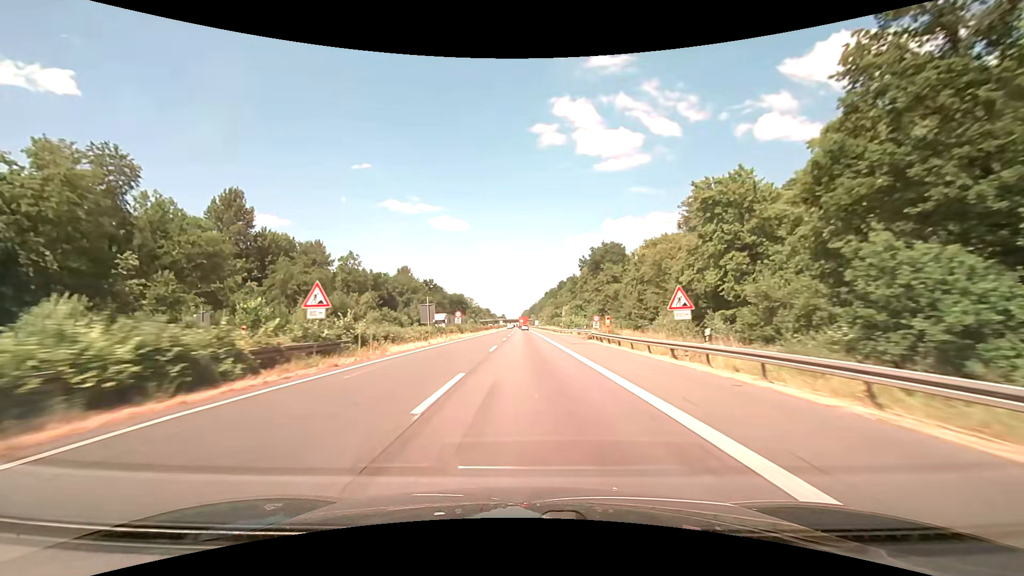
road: motorway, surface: asphalt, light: Day
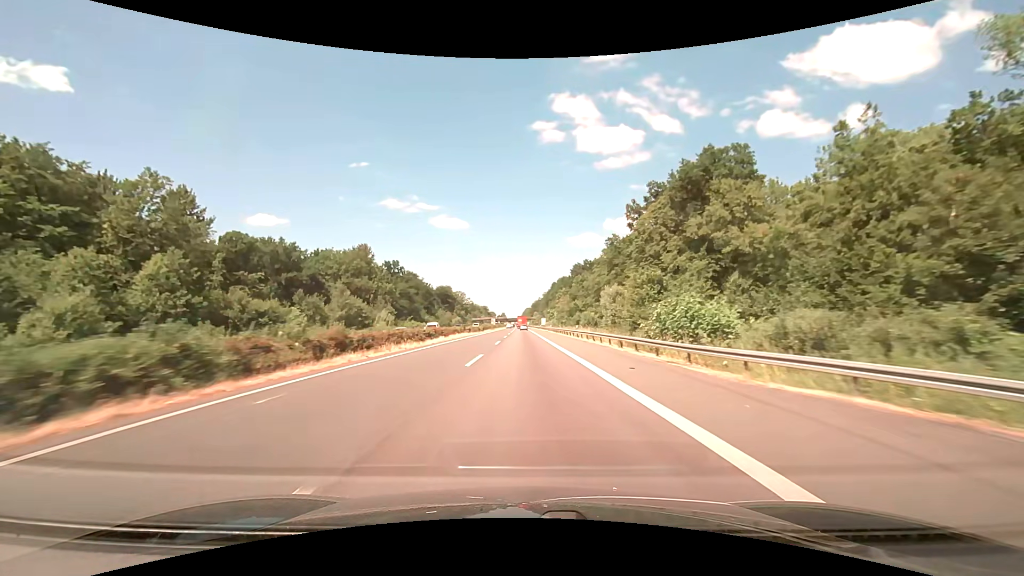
(-0.2, +63.5) m; 0°
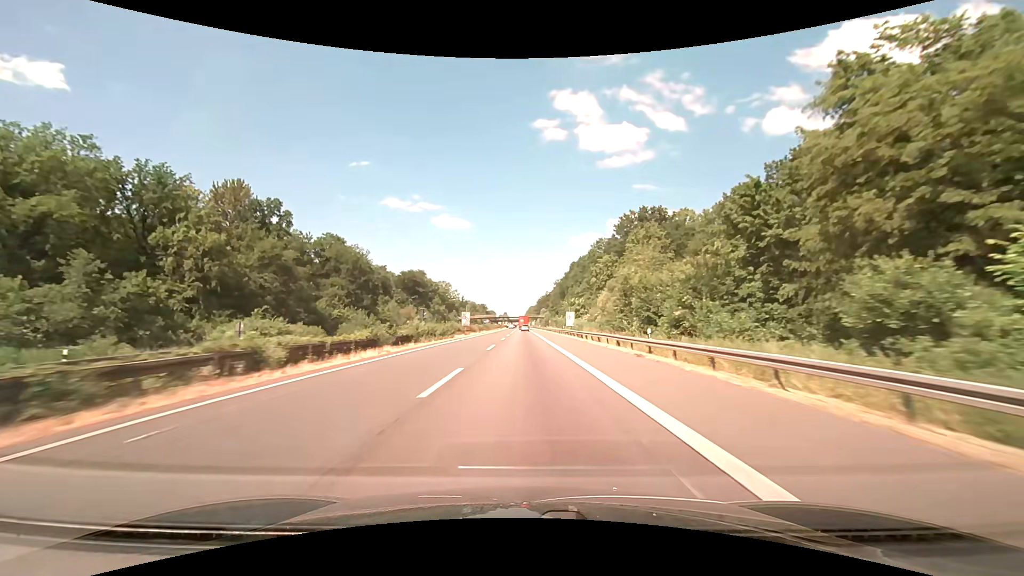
(-0.2, +79.1) m; 0°
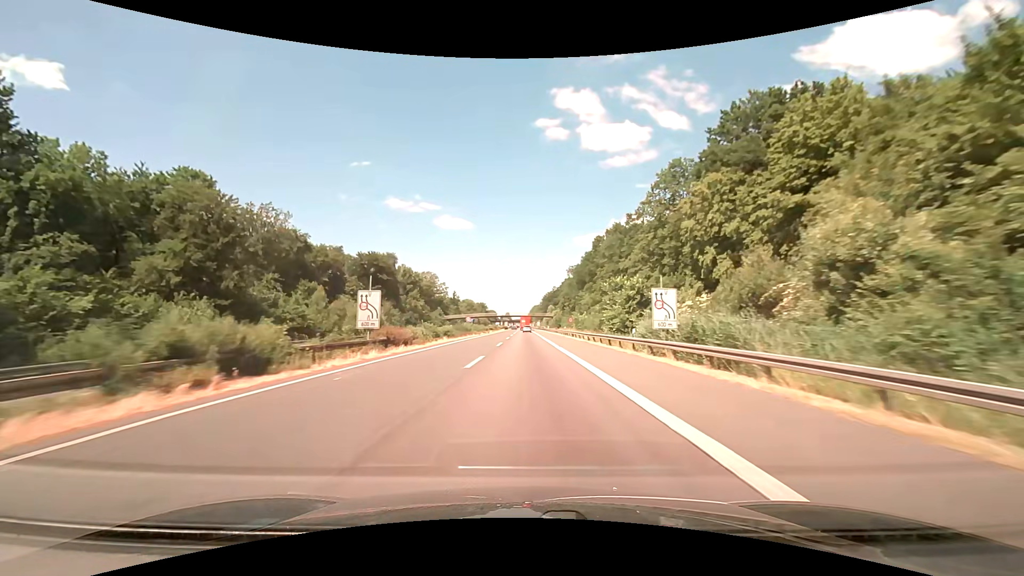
(-0.1, +47.4) m; 0°
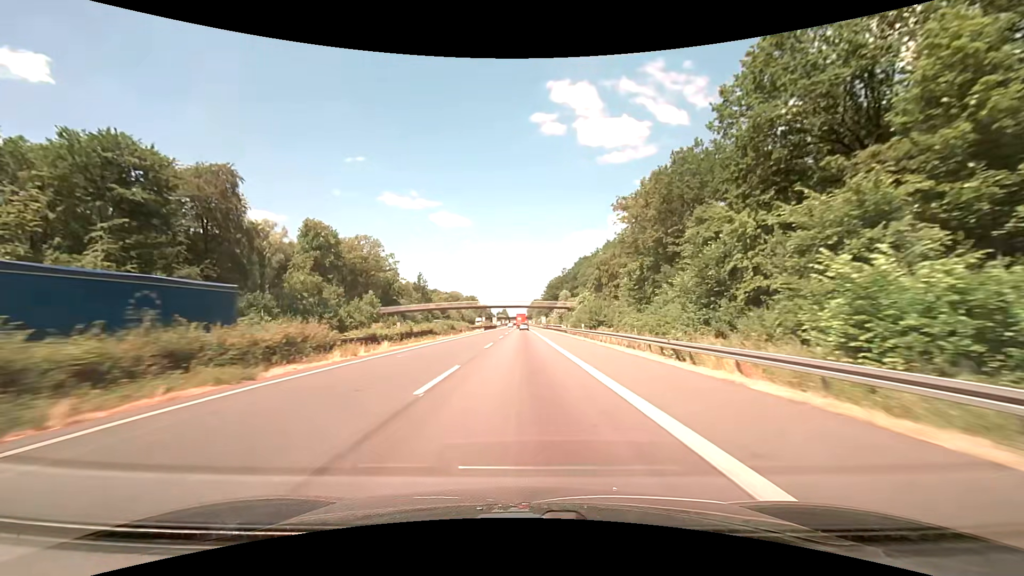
(+0.1, +78.6) m; 0°
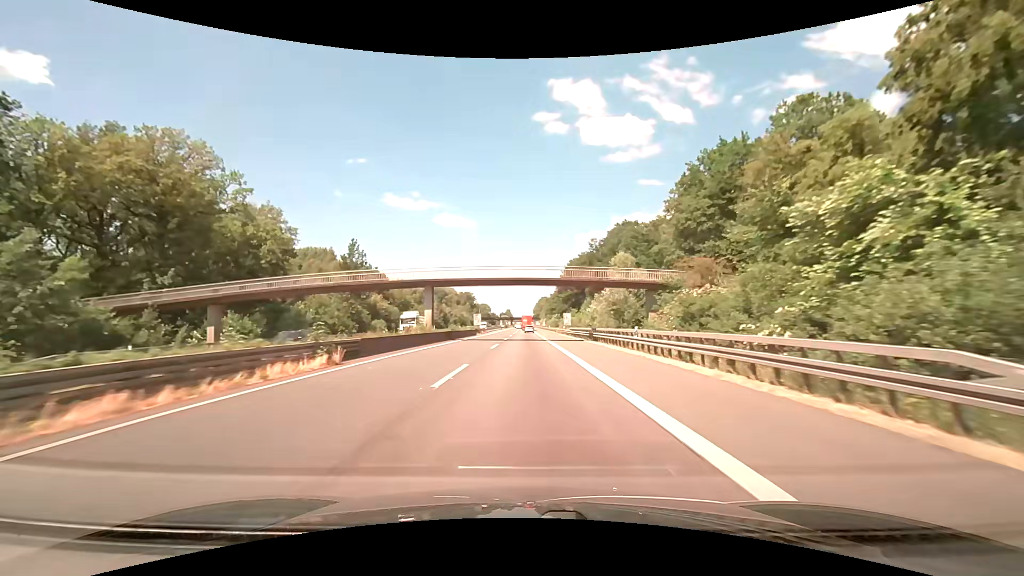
(-0.1, +69.9) m; 0°
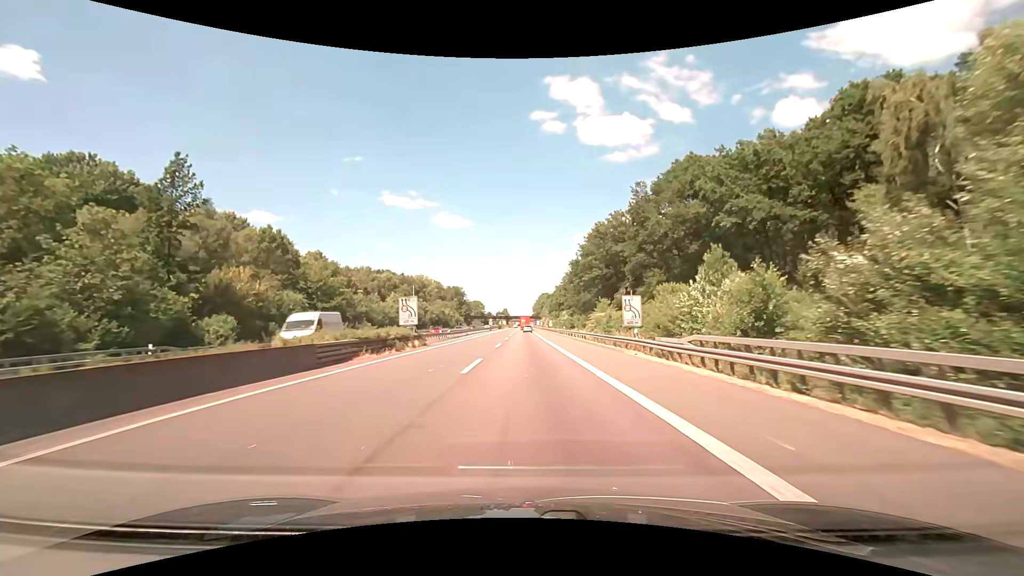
(-0.2, +50.4) m; 0°
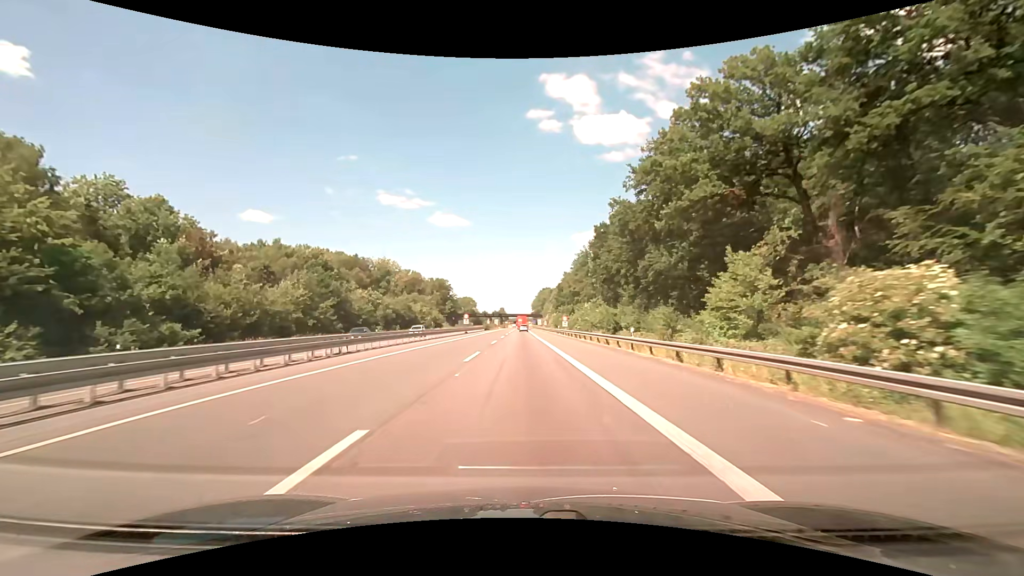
(+0.1, +50.3) m; 0°
(0, +10) (0, +20) (0, +30) (0, +40) (0, +50) (0, +60) (-1, +70) (-1, +80) (-1, +90) (-1, +100) m
